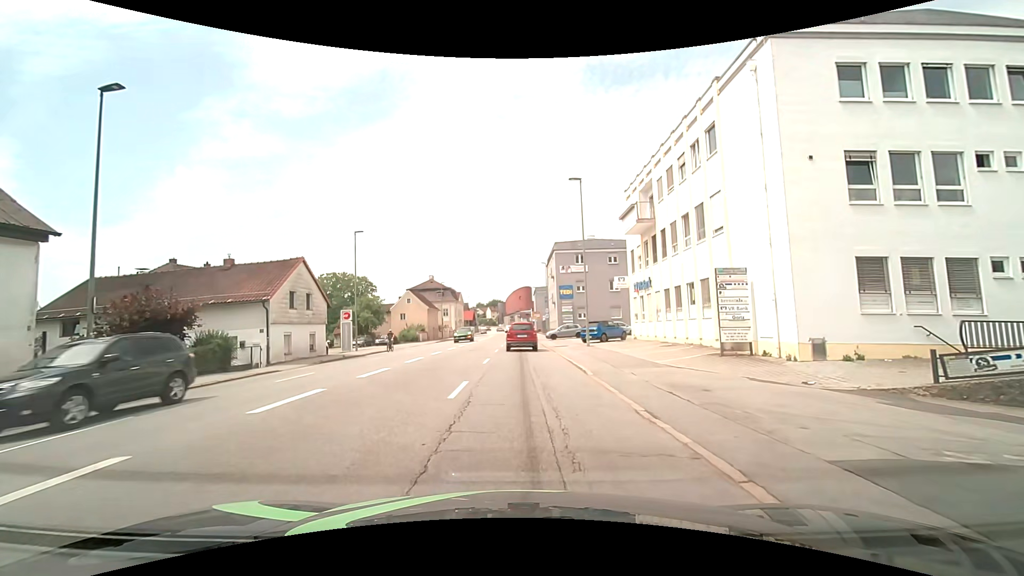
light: Day
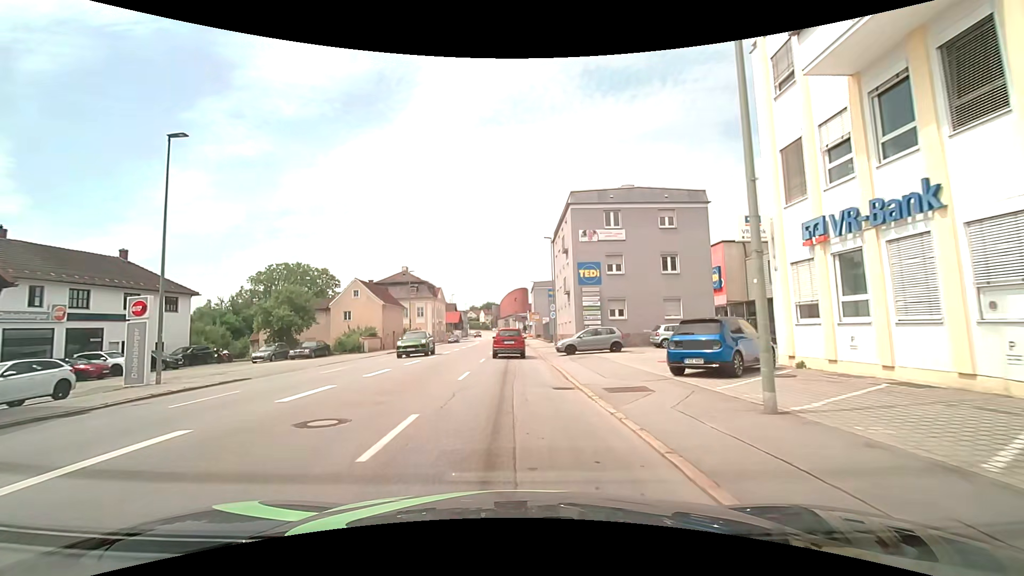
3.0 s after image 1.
(+0.3, +22.5) m; 0°
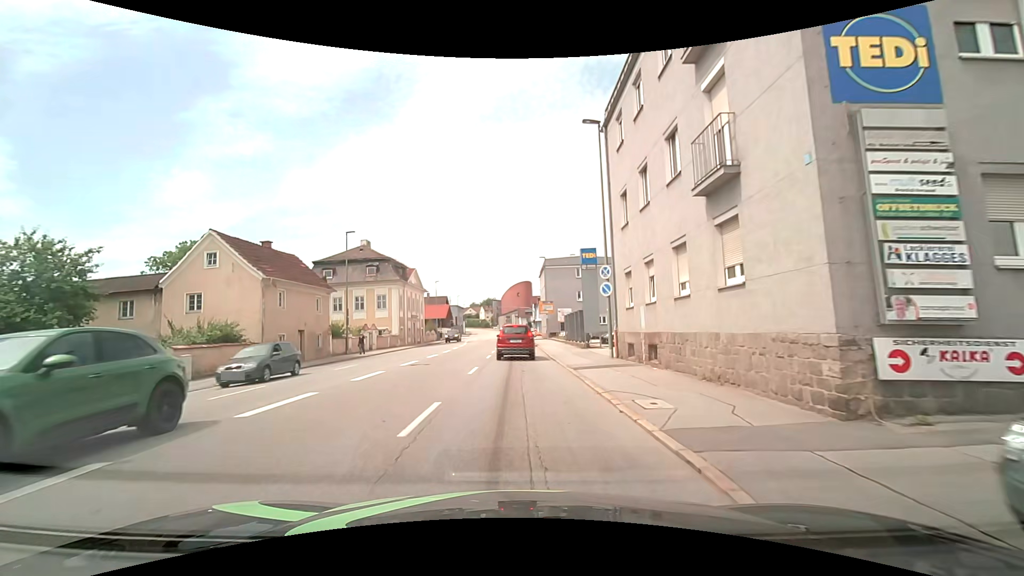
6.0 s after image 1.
(-0.3, +26.1) m; 0°
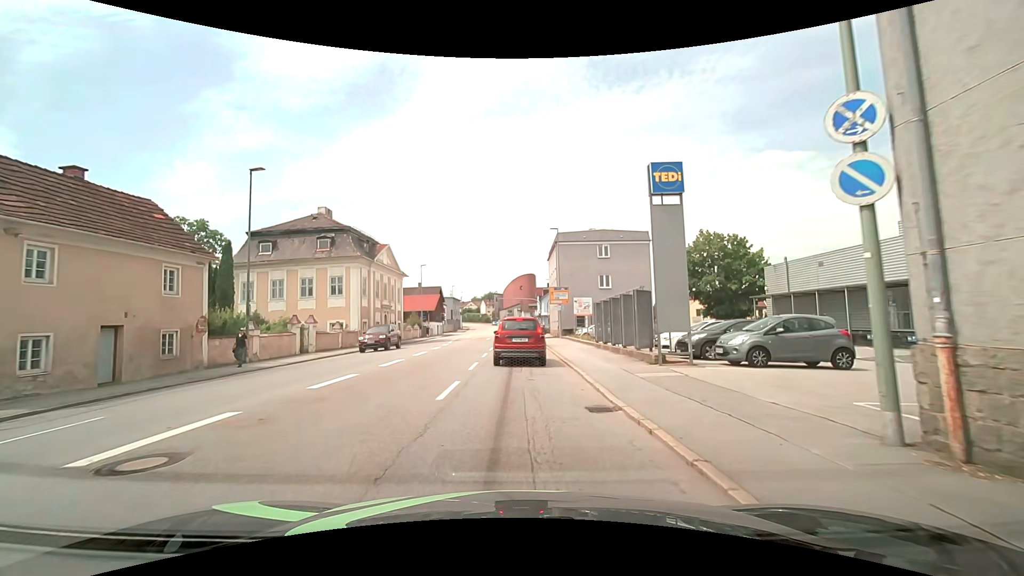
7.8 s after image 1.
(-0.1, +15.1) m; -1°
